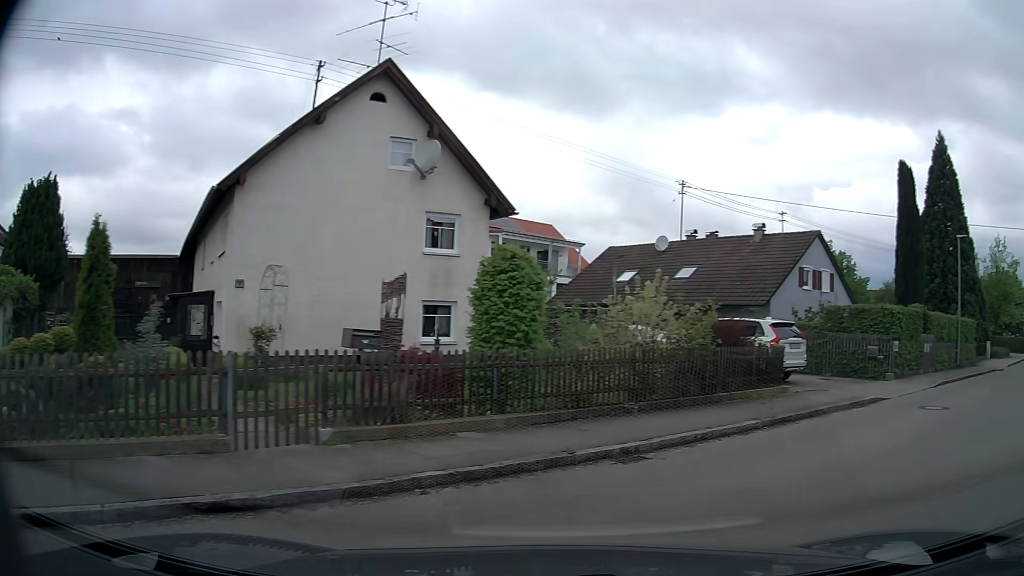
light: Day
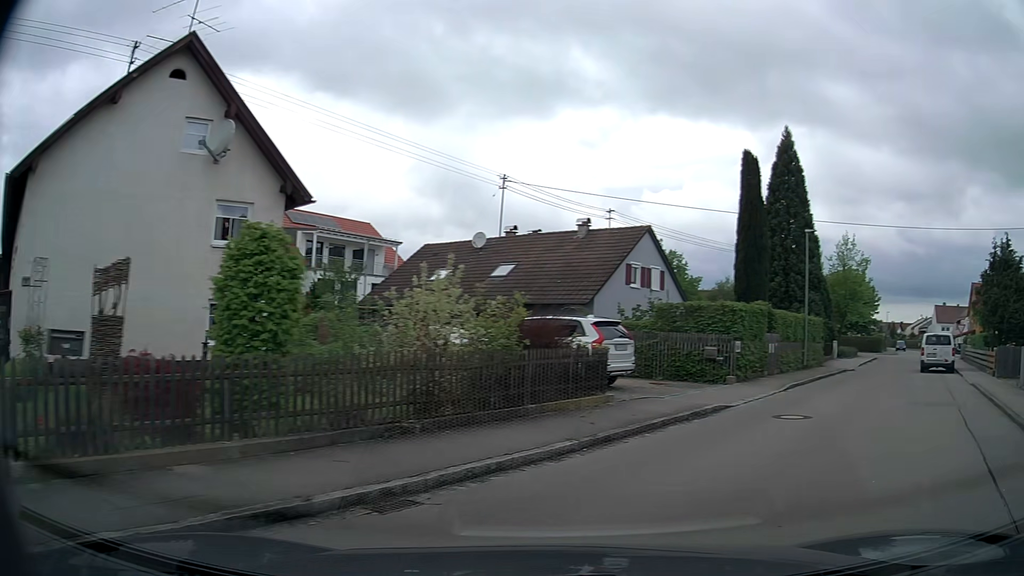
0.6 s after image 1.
(+0.3, +2.2) m; +14°
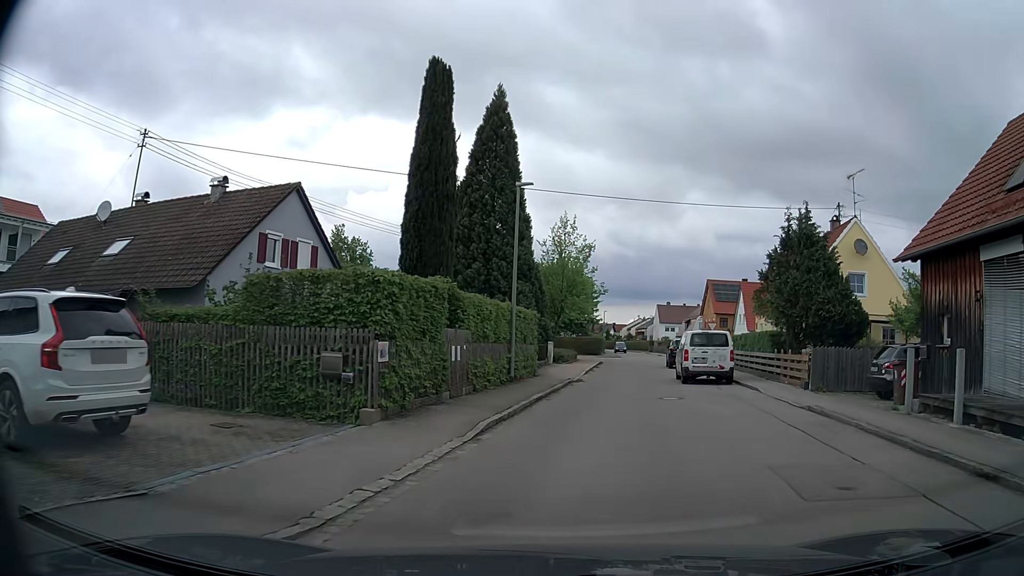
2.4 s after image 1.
(+2.9, +9.4) m; +26°
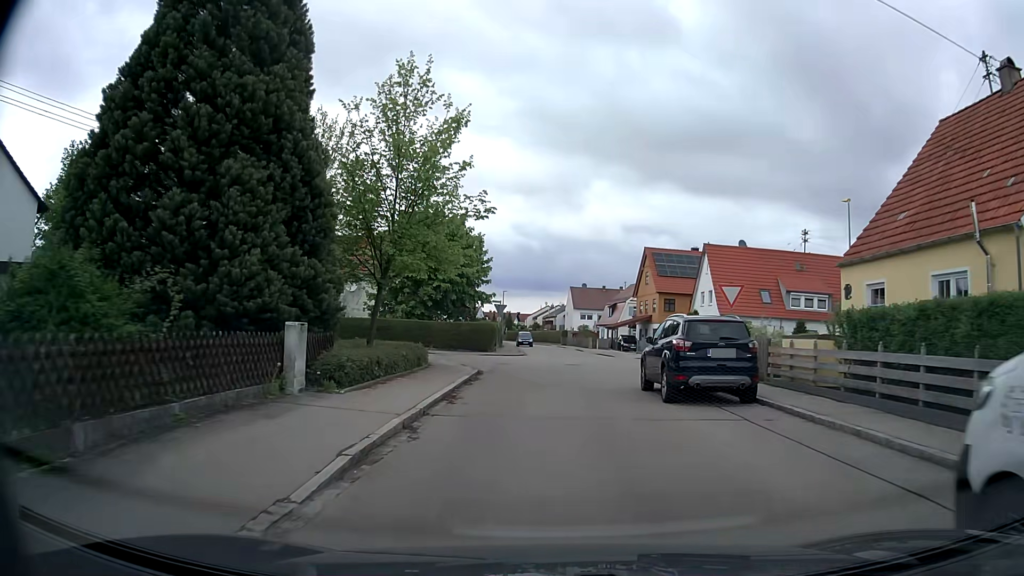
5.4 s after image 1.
(+2.5, +25.4) m; +8°
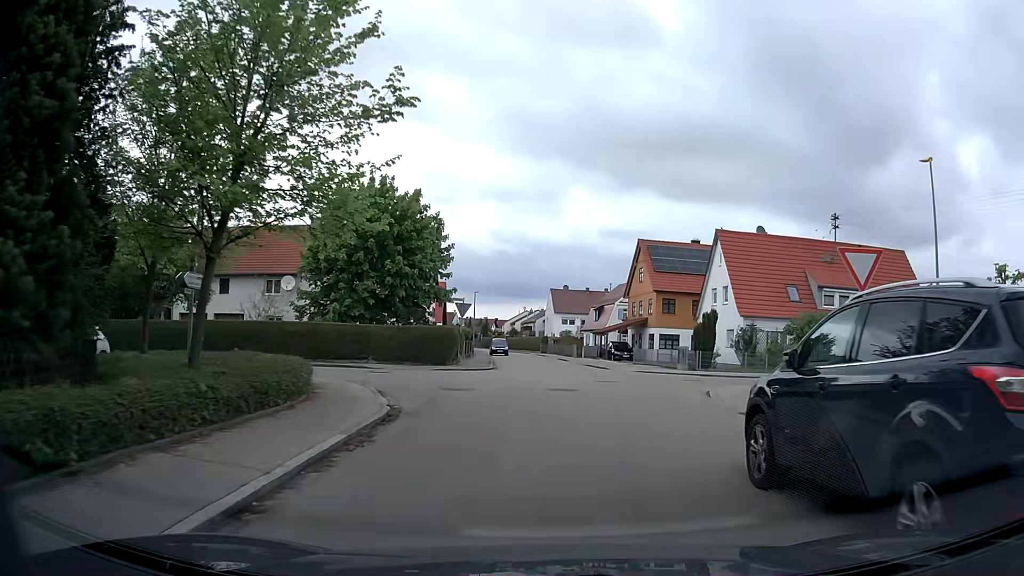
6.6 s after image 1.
(+0.1, +9.5) m; +3°
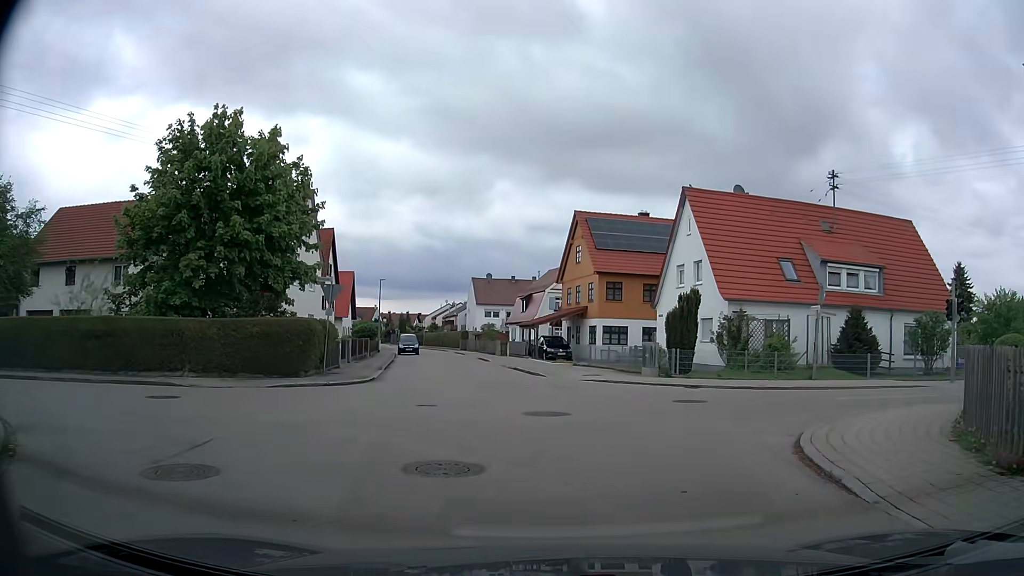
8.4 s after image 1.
(+0.4, +10.3) m; +6°
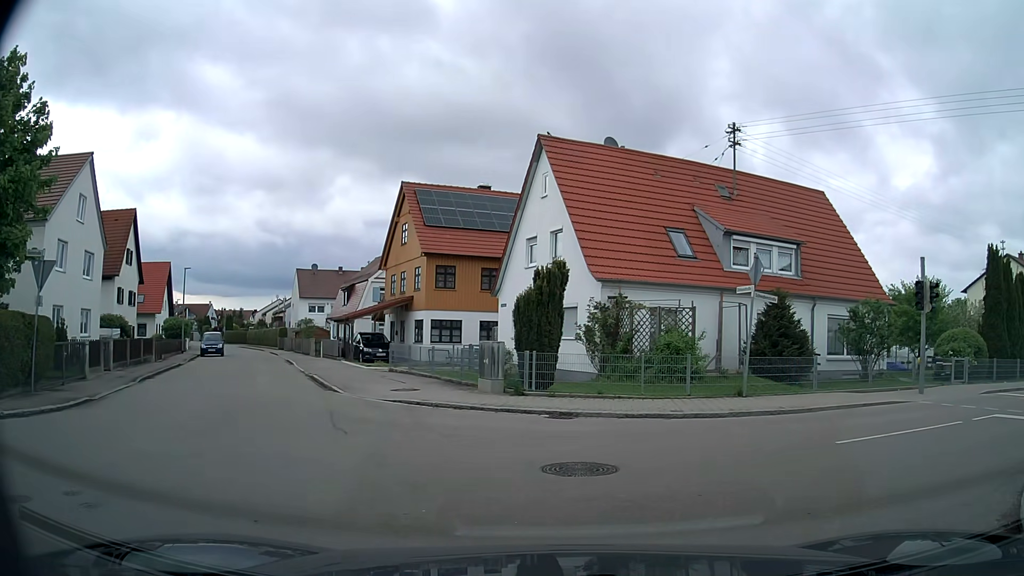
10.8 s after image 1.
(+0.6, +7.8) m; +15°
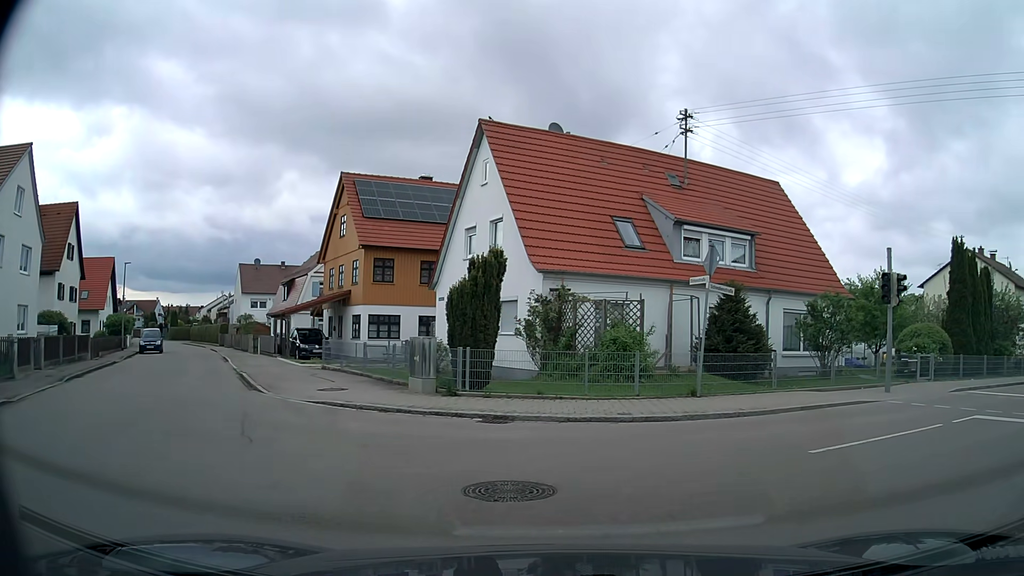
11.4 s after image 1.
(0.0, +1.3) m; +4°
